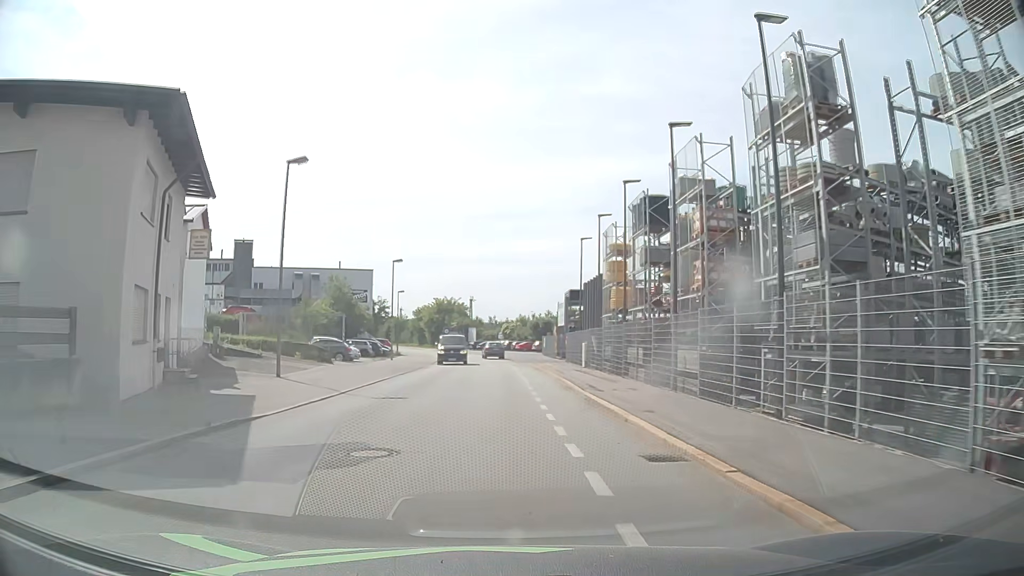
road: residential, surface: asphalt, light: Day
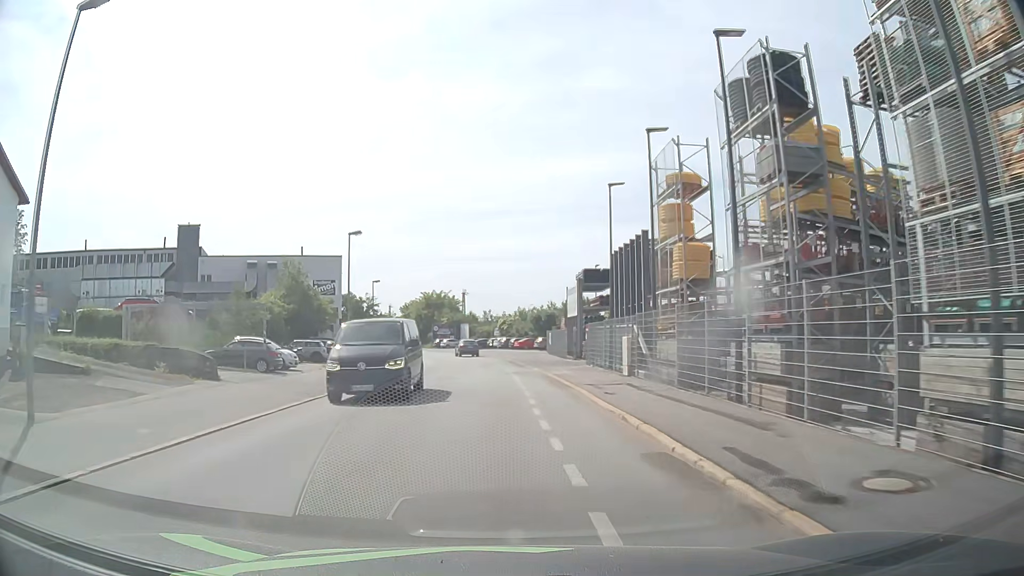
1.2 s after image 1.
(0.0, +13.9) m; -1°
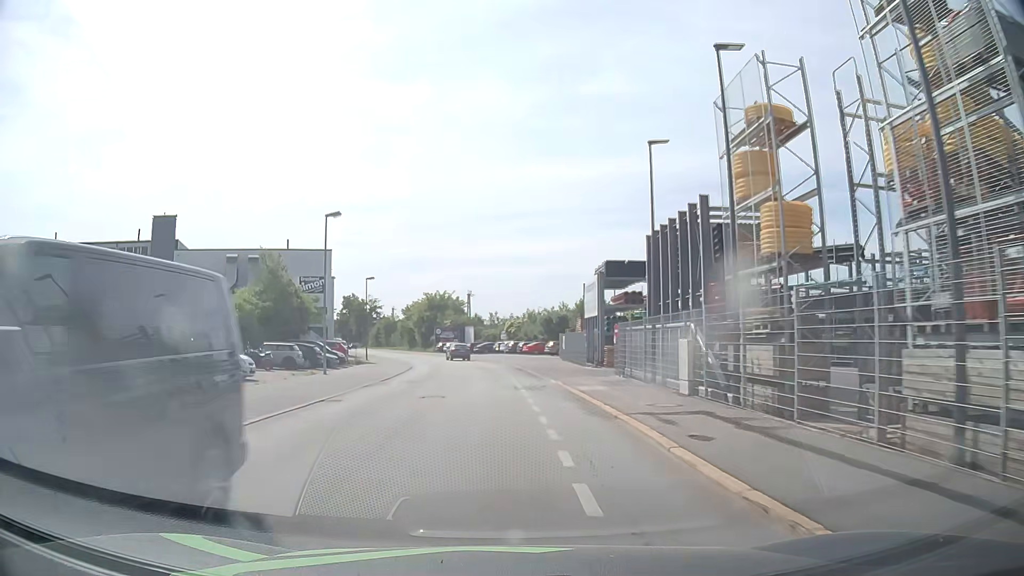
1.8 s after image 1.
(0.0, +7.0) m; 0°
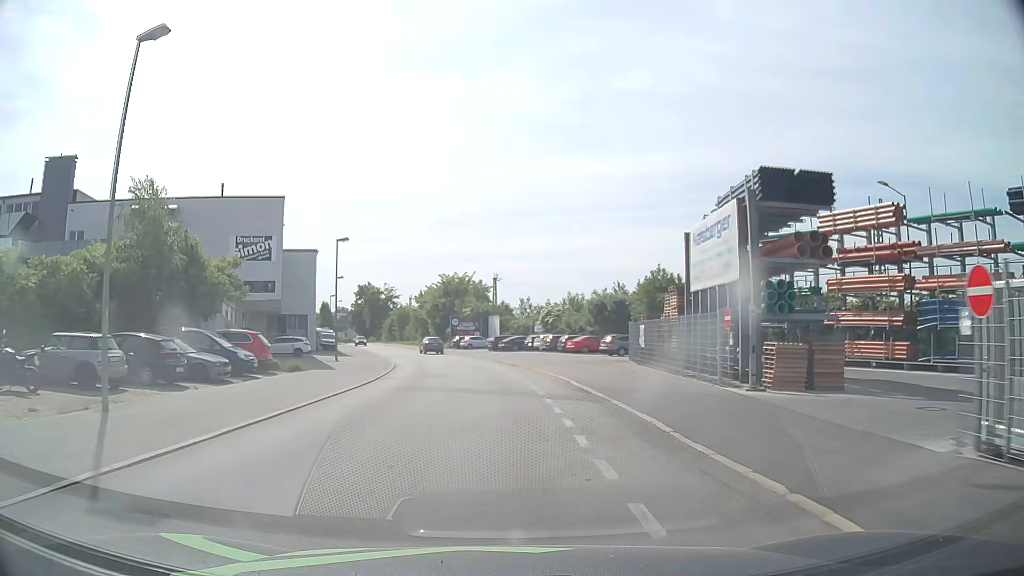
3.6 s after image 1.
(-0.4, +21.2) m; -2°
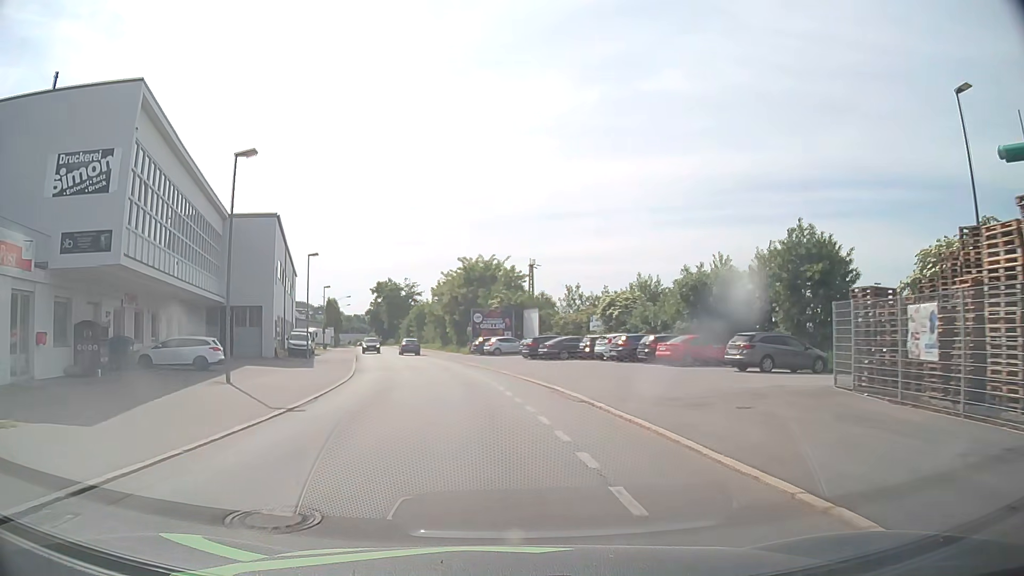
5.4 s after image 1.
(-0.6, +21.4) m; -3°
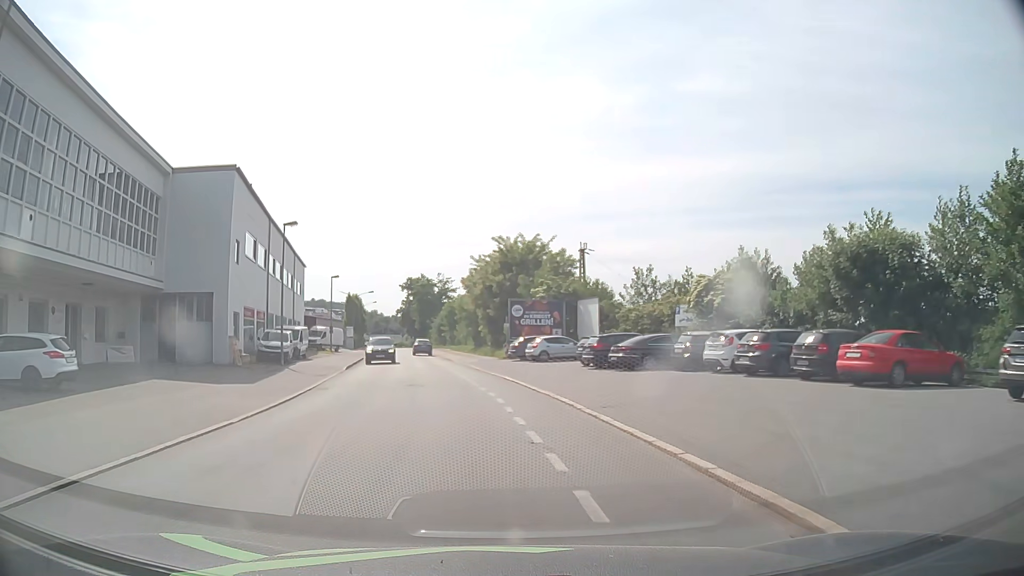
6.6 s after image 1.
(-0.4, +14.3) m; -4°
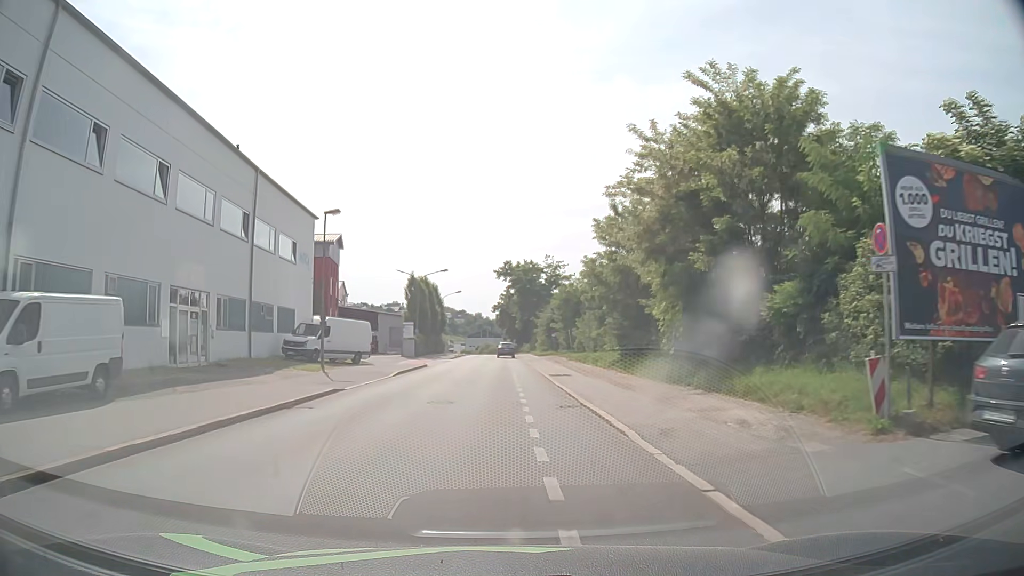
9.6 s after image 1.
(-3.3, +35.5) m; -9°
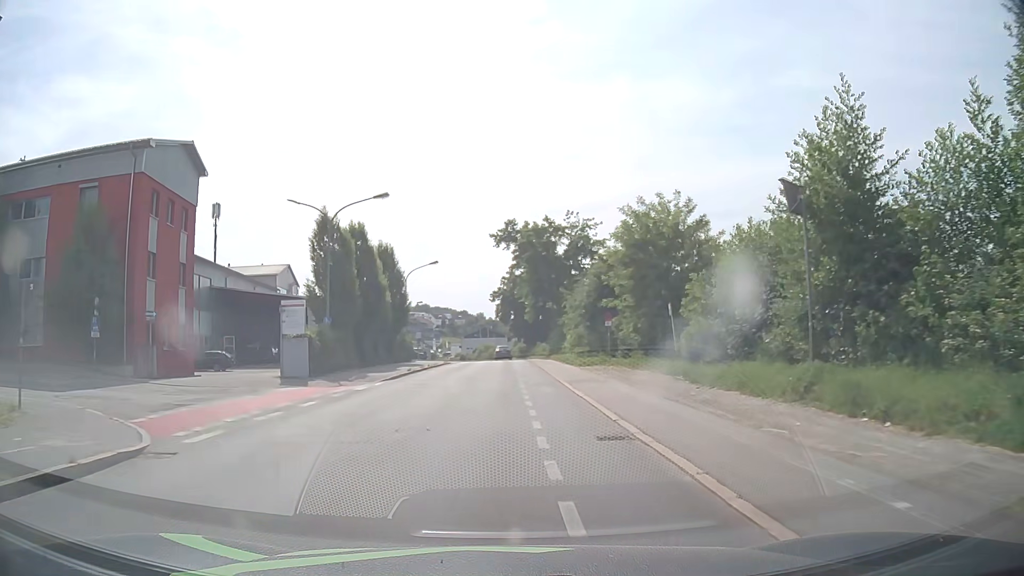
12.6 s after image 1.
(0.0, +35.7) m; 0°
(0, +10) (0, +20) (0, +30) (0, +40) (0, +50) (0, +60) (-1, +70) (-1, +80) (-2, +90) (-3, +100) m
